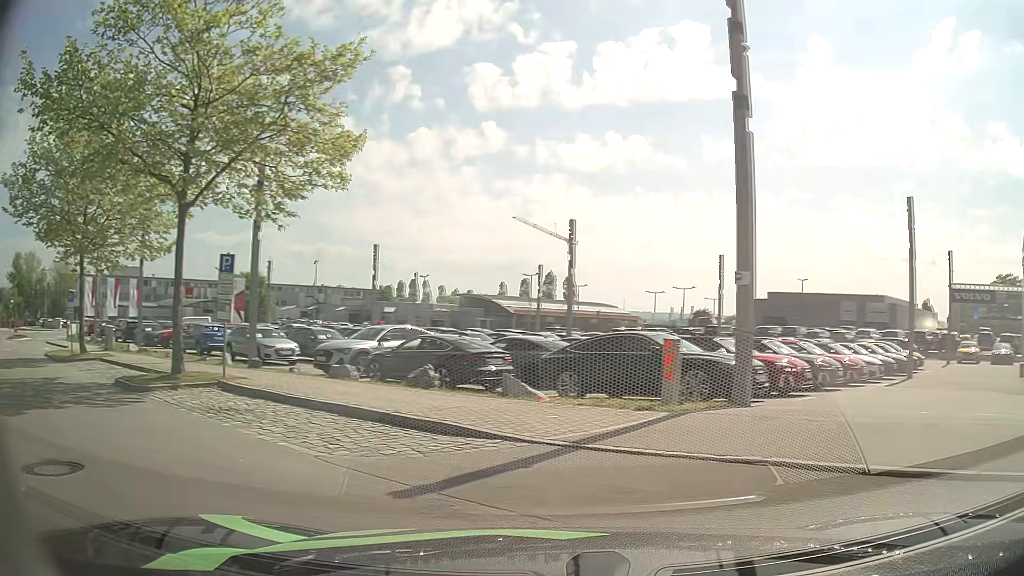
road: residential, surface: asphalt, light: Day
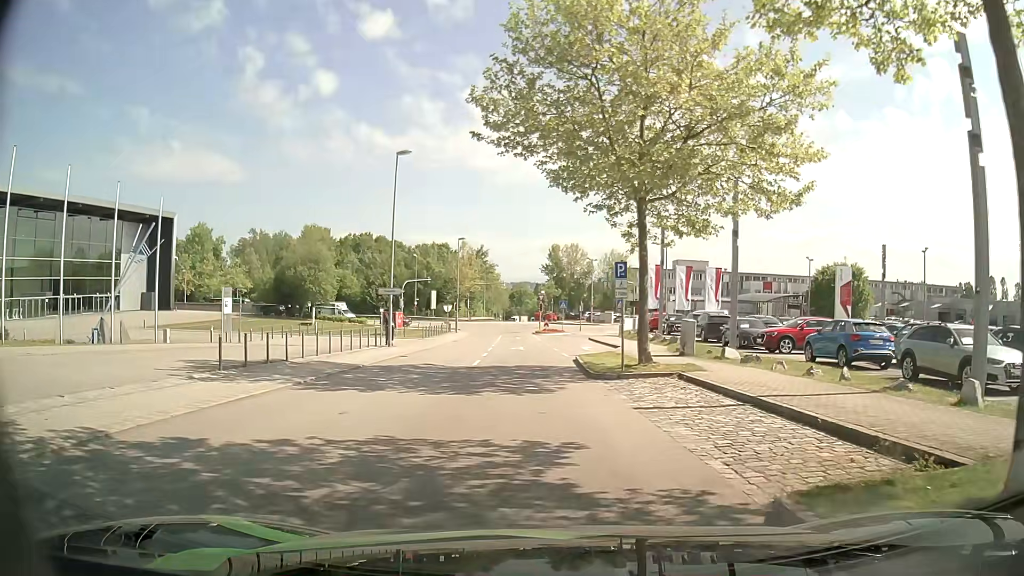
(-6.8, +9.9) m; -49°
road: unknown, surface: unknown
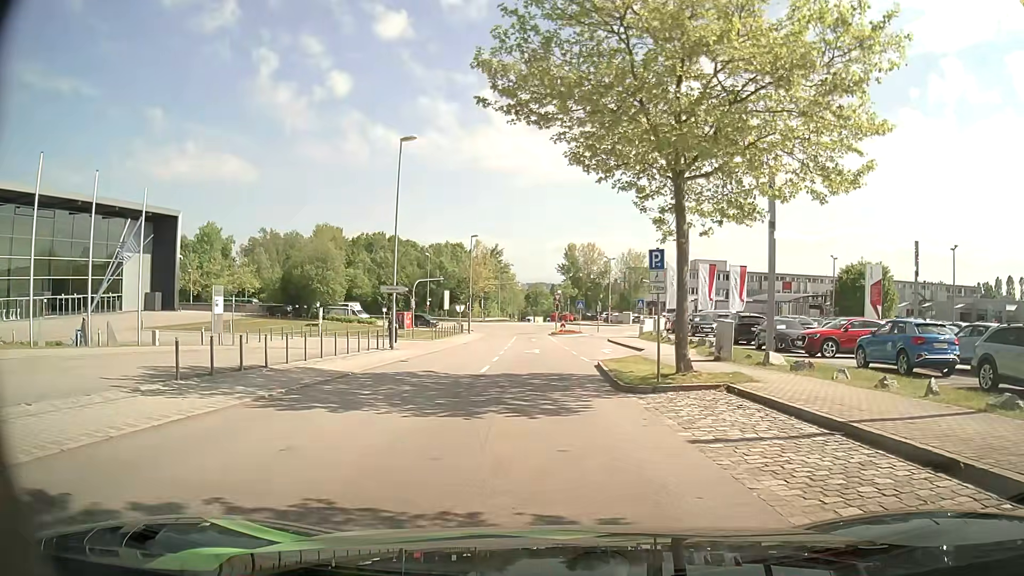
(0.0, +3.0) m; -1°
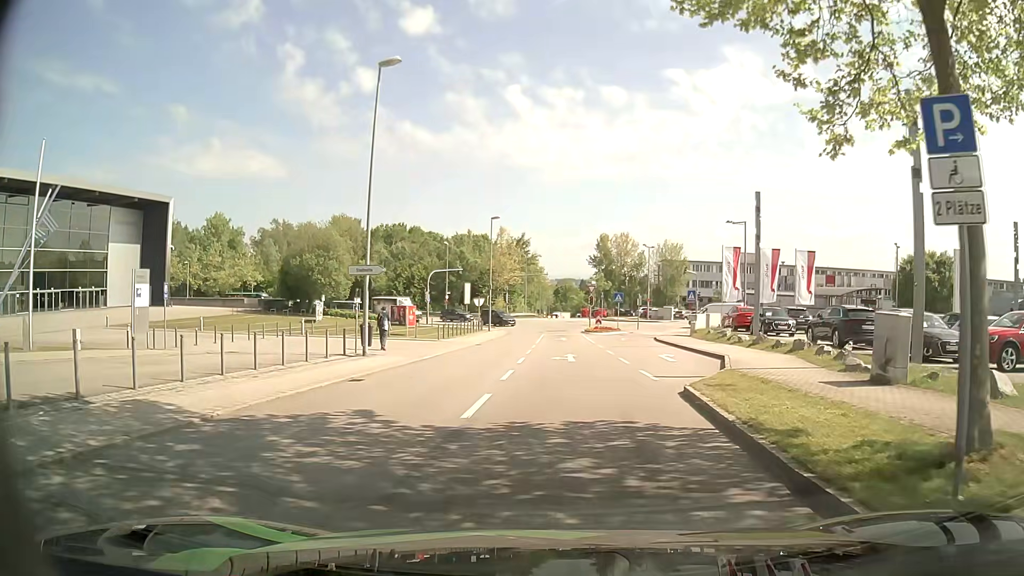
(-0.2, +9.7) m; -2°
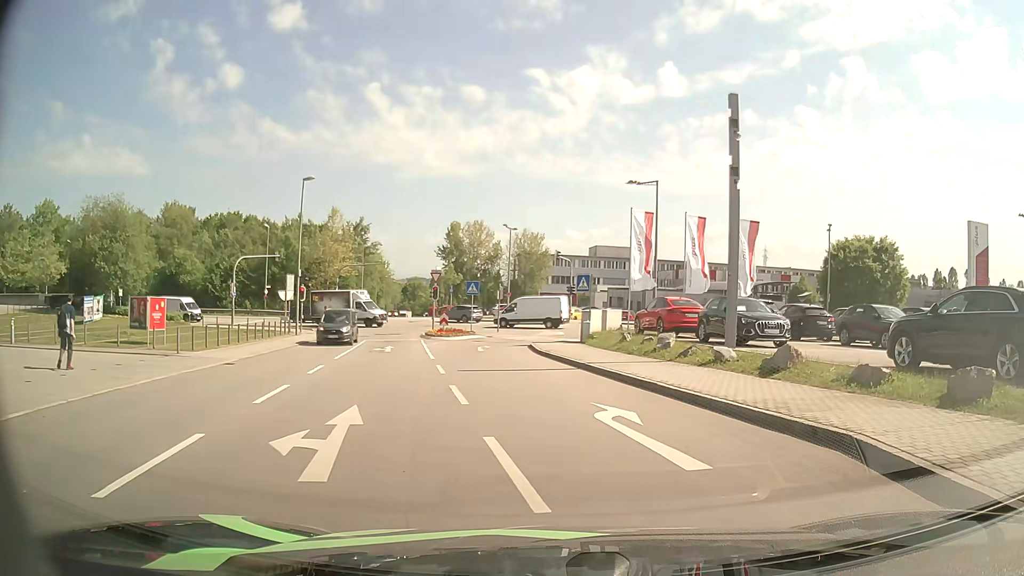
(+0.9, +16.6) m; +12°
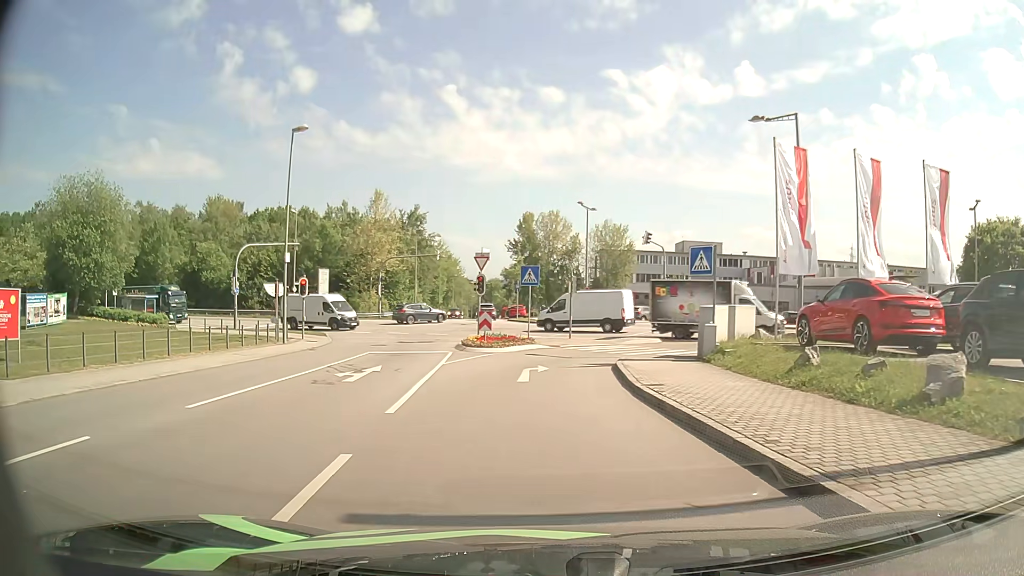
(-0.3, +13.2) m; -7°
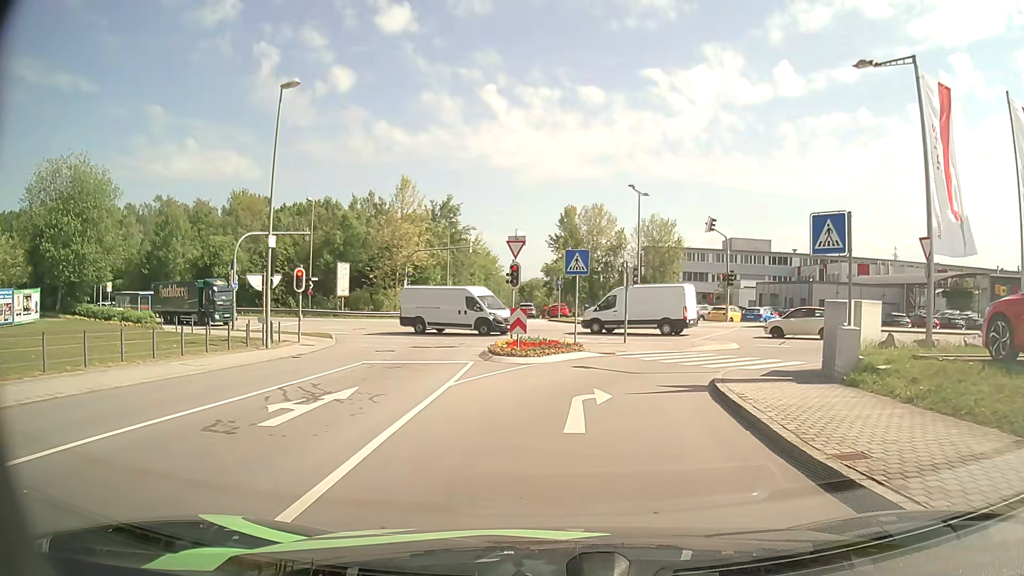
(-0.3, +6.6) m; -4°
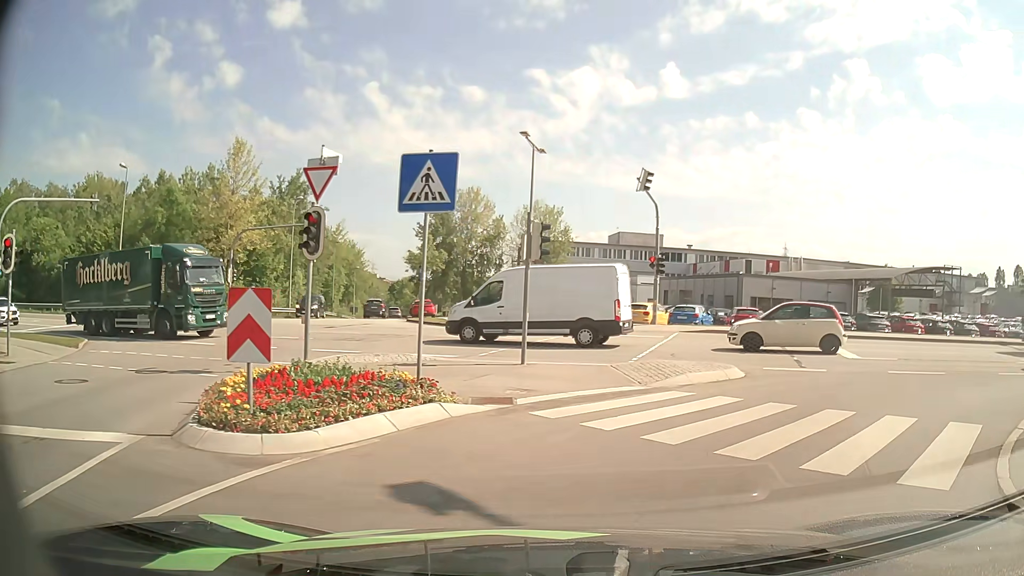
(+0.6, +12.9) m; +10°
